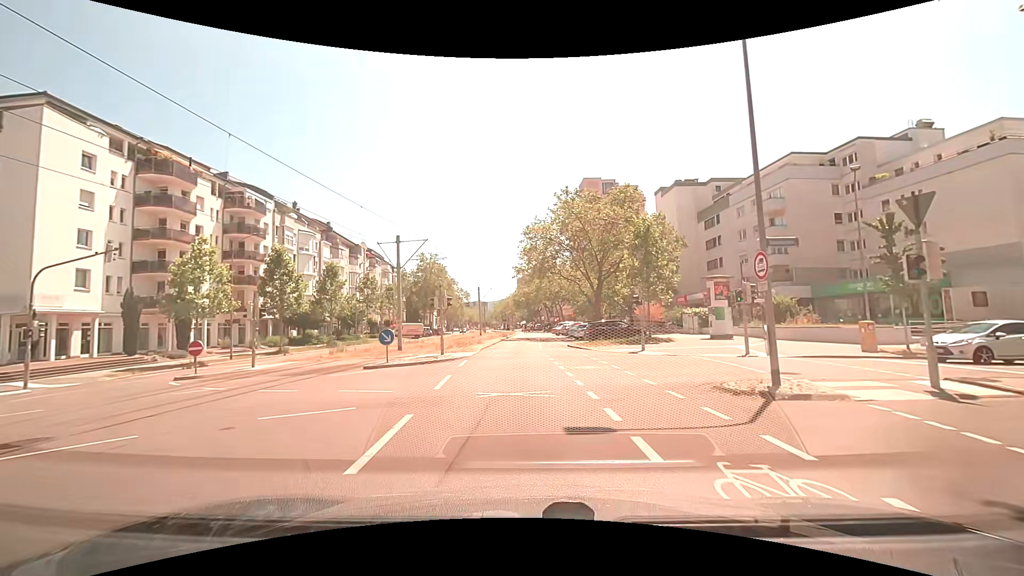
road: tertiary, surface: asphalt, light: Day
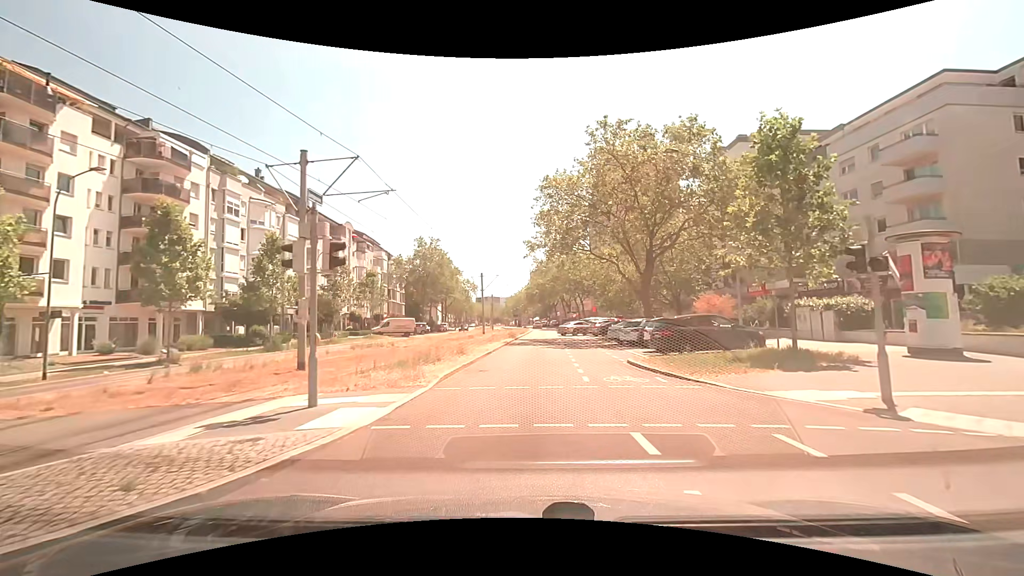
(-0.1, +15.9) m; -1°
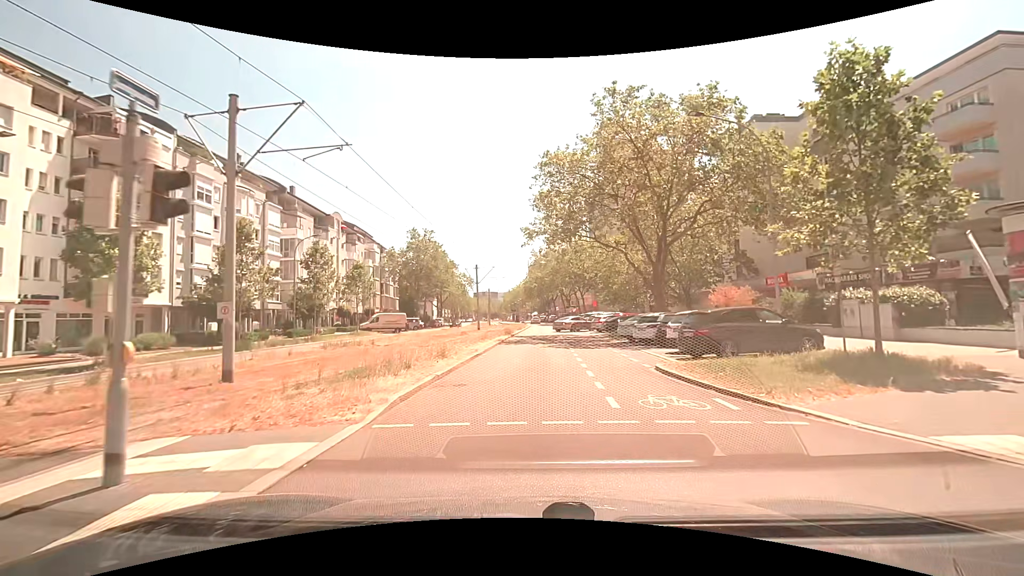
(0.0, +3.9) m; +1°
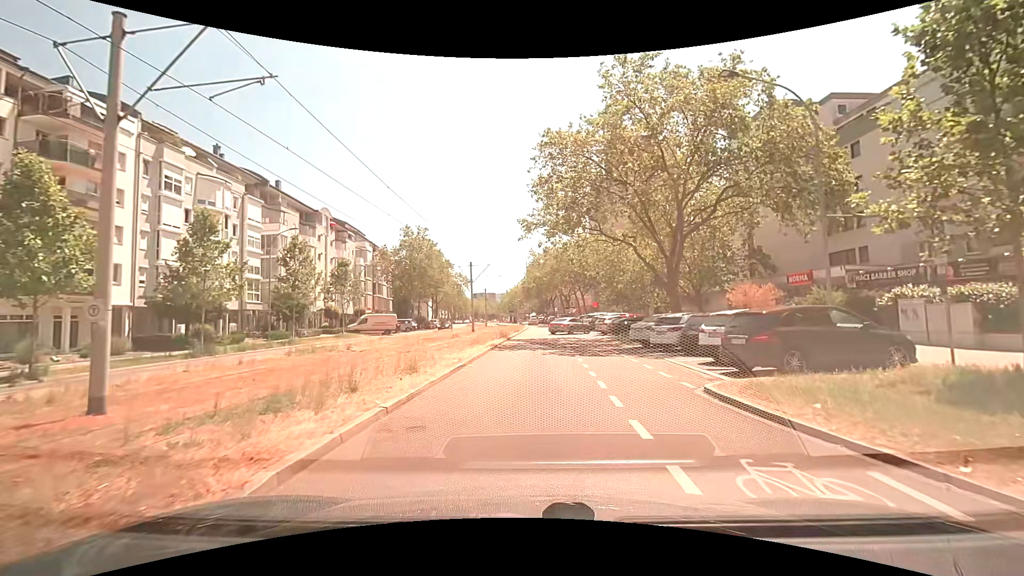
(0.0, +3.7) m; -1°
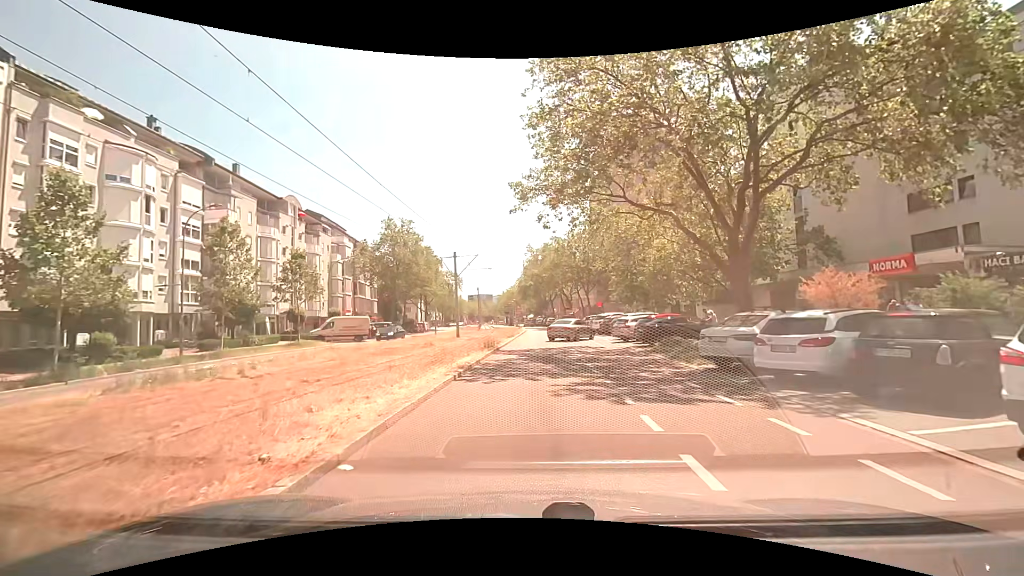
(+0.1, +9.3) m; -2°
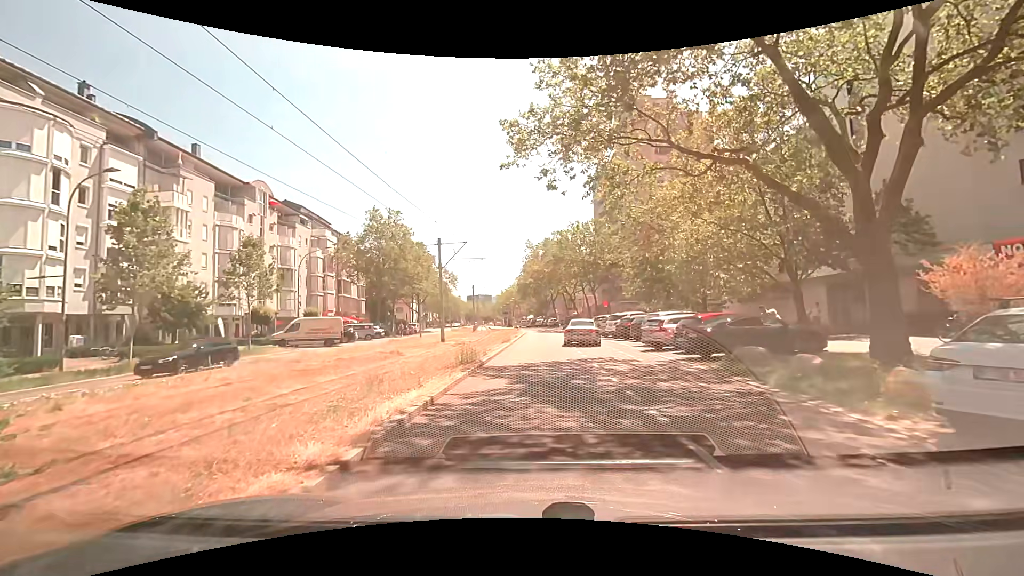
(+0.3, +7.5) m; +2°
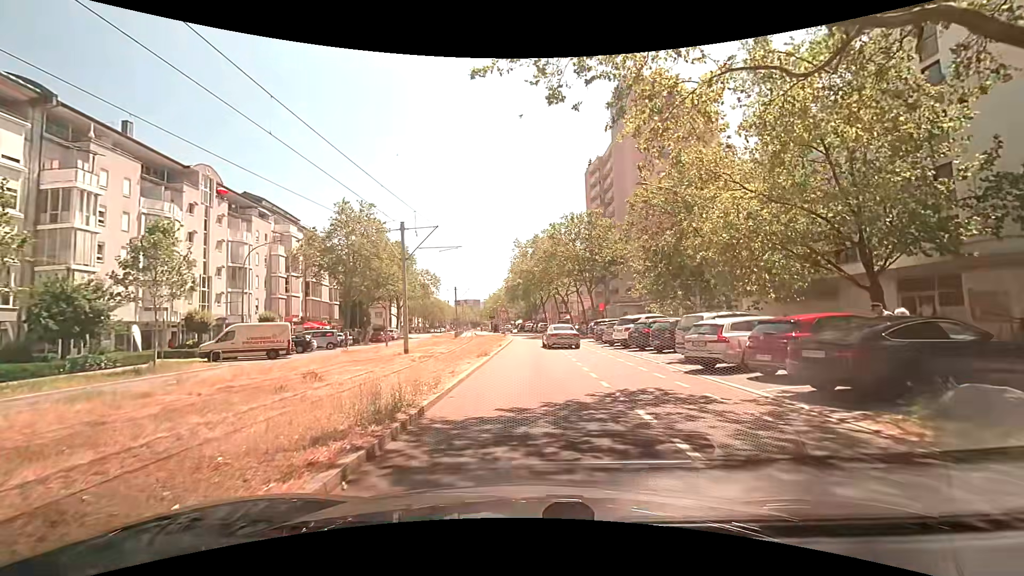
(+0.1, +7.7) m; +1°
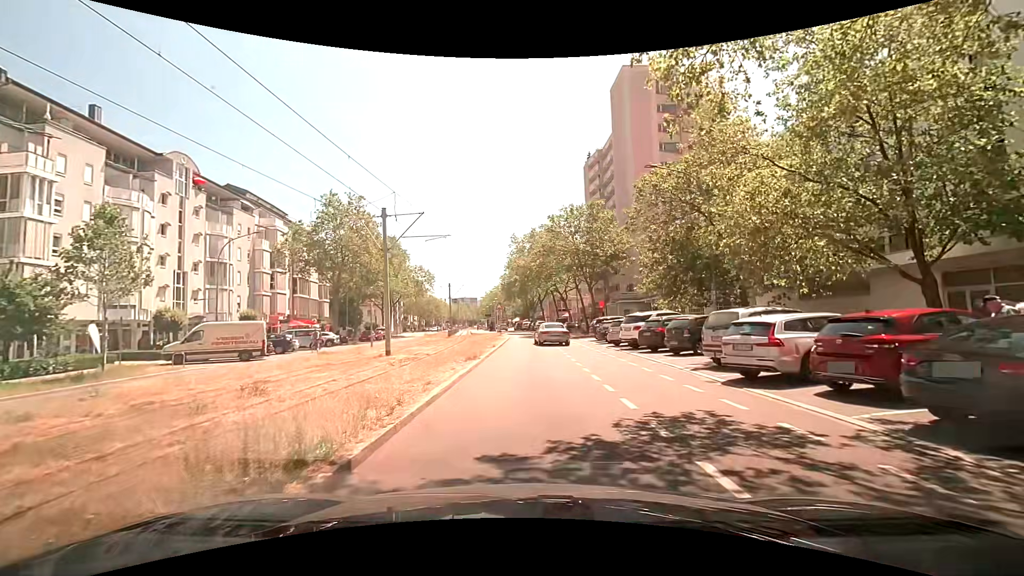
(+0.1, +3.1) m; +1°
